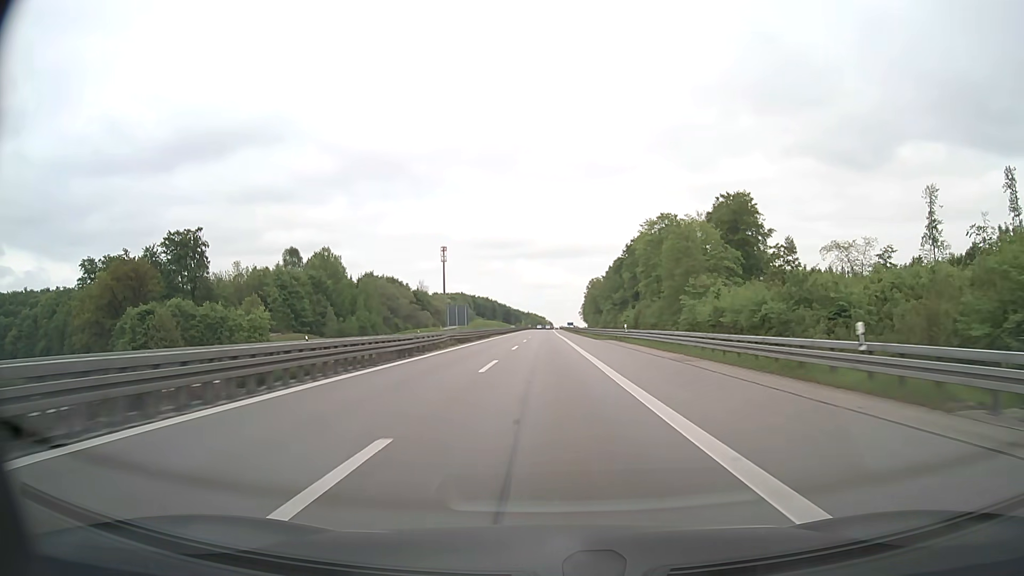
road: motorway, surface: asphalt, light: Day
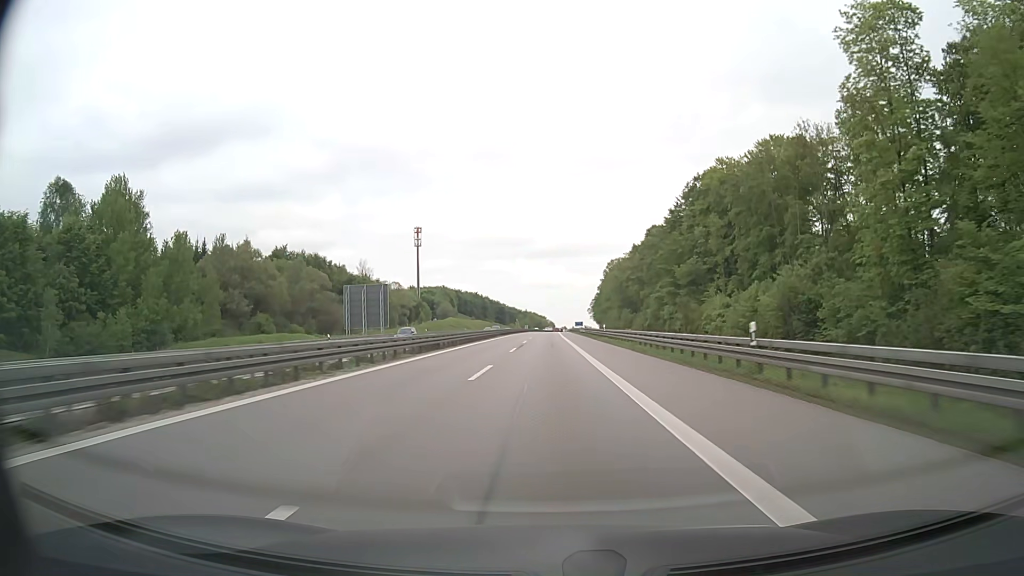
(-0.2, +93.1) m; 0°
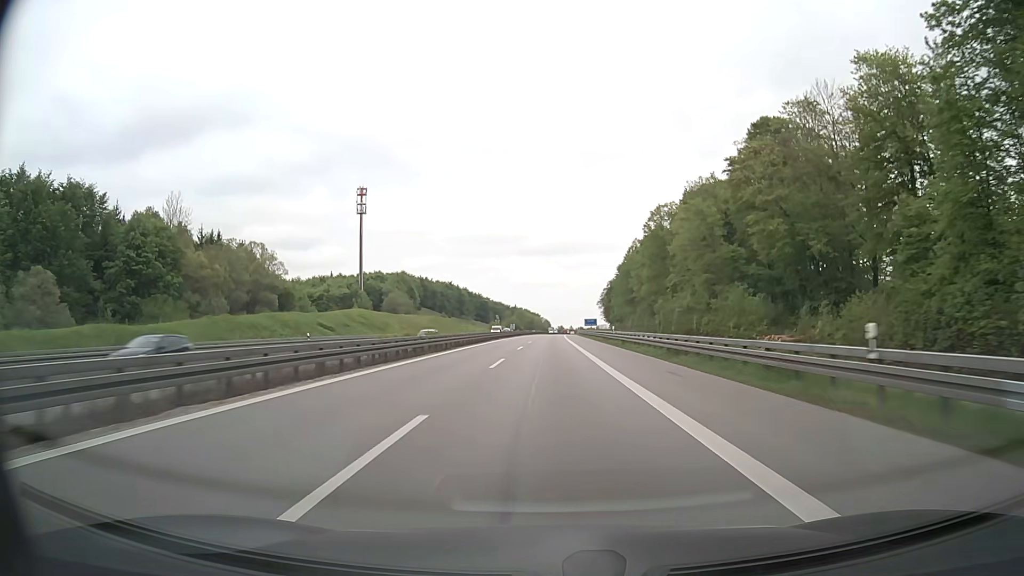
(-0.1, +103.1) m; 0°
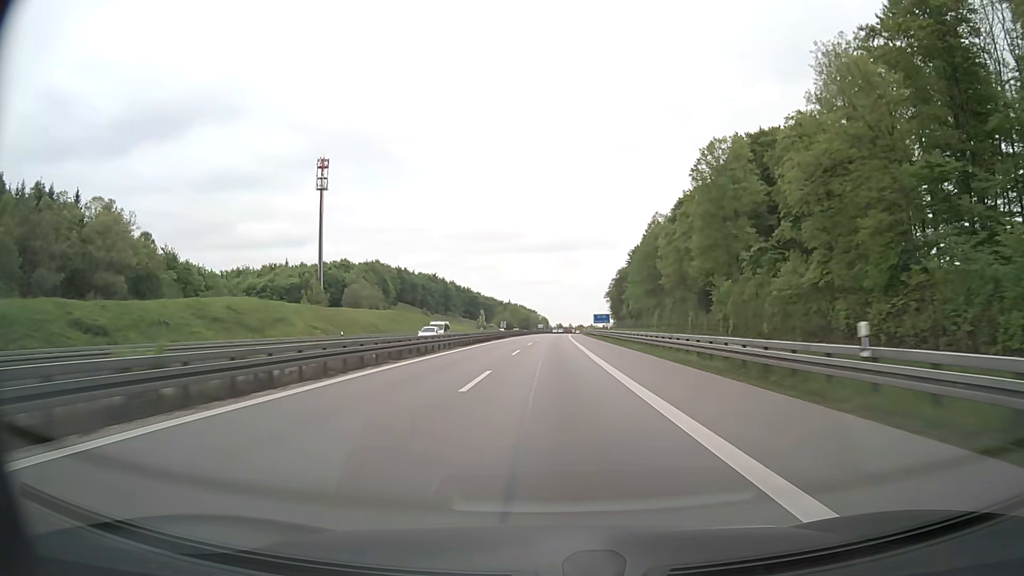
(+0.1, +44.2) m; 0°
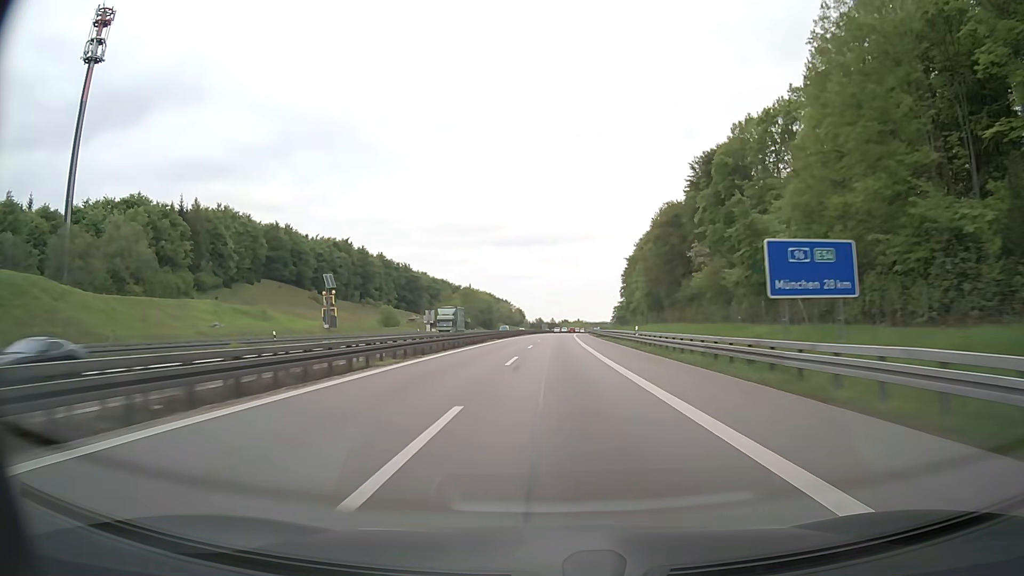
(+1.4, +116.8) m; +2°
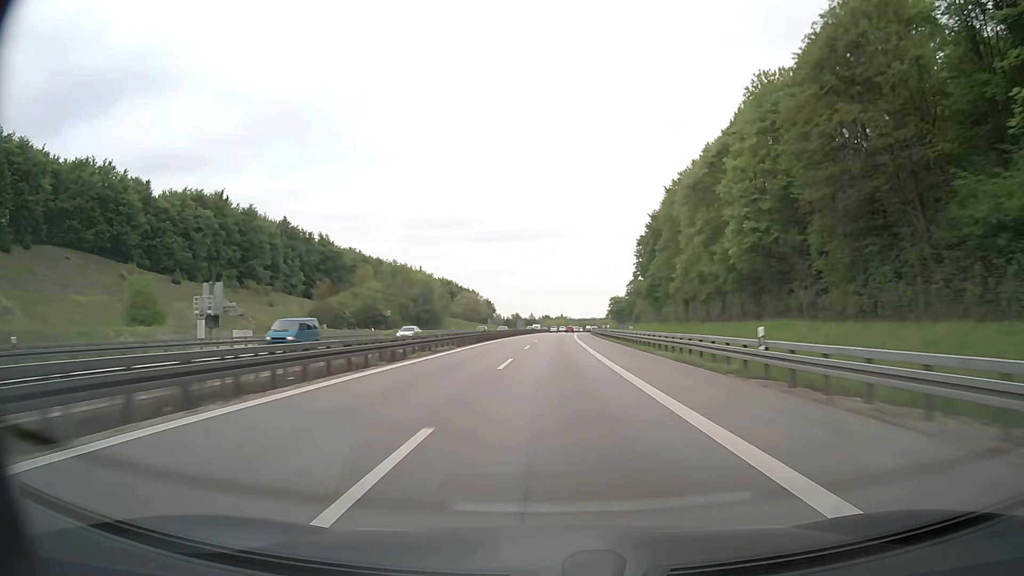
(+1.0, +74.1) m; +2°
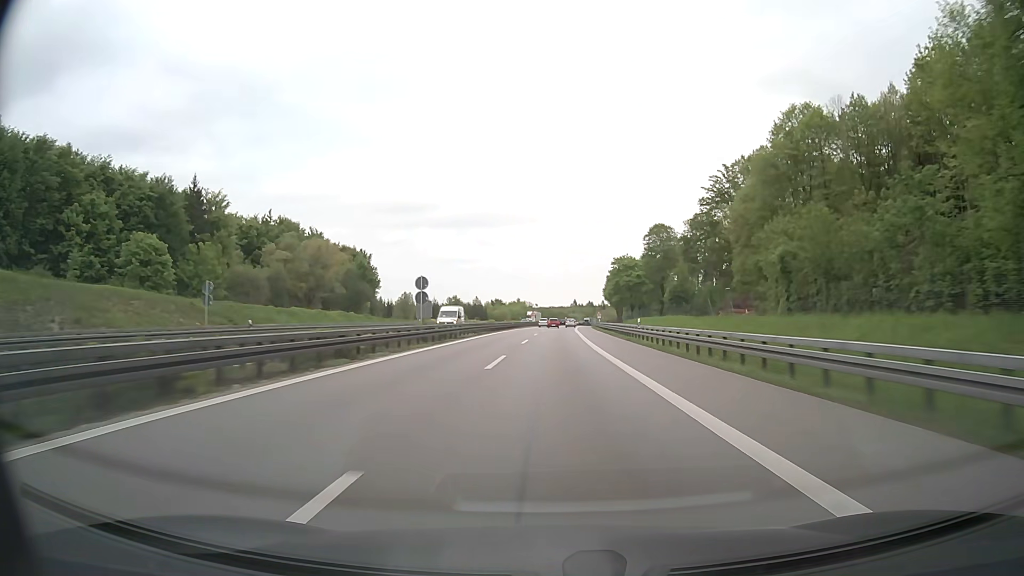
(+3.6, +128.4) m; +3°
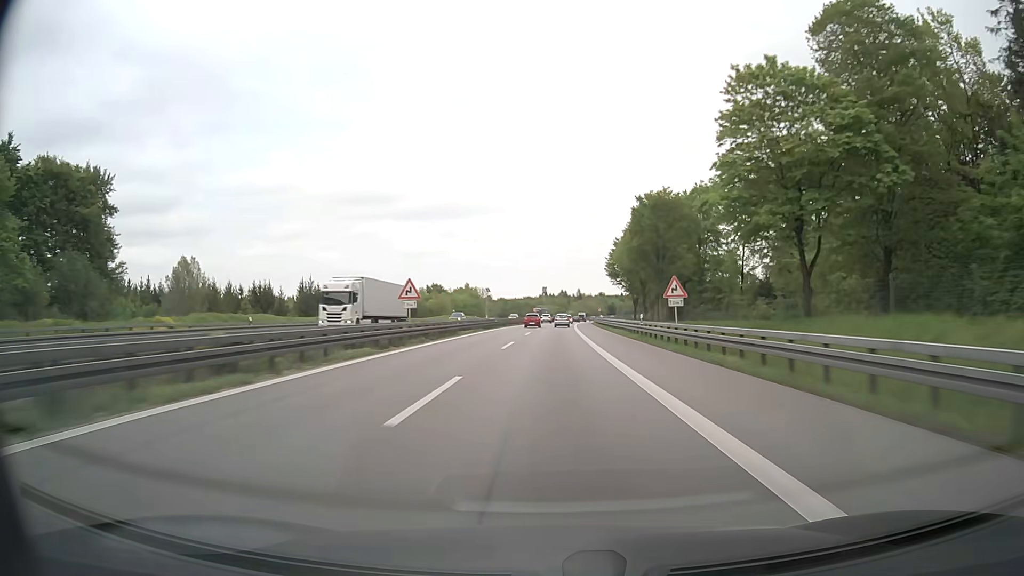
(+2.7, +97.9) m; +3°
(0, +10) (0, +20) (0, +30) (+1, +40) (+1, +50) (+1, +60) (+1, +70) (+2, +80) (+2, +90) (+3, +100) m
